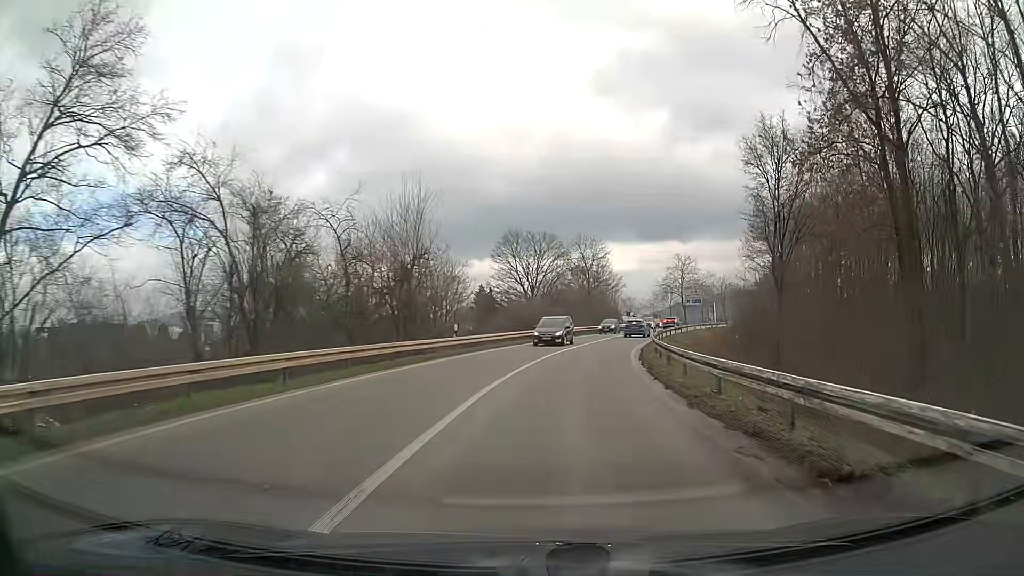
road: trunk_link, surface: asphalt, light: Day
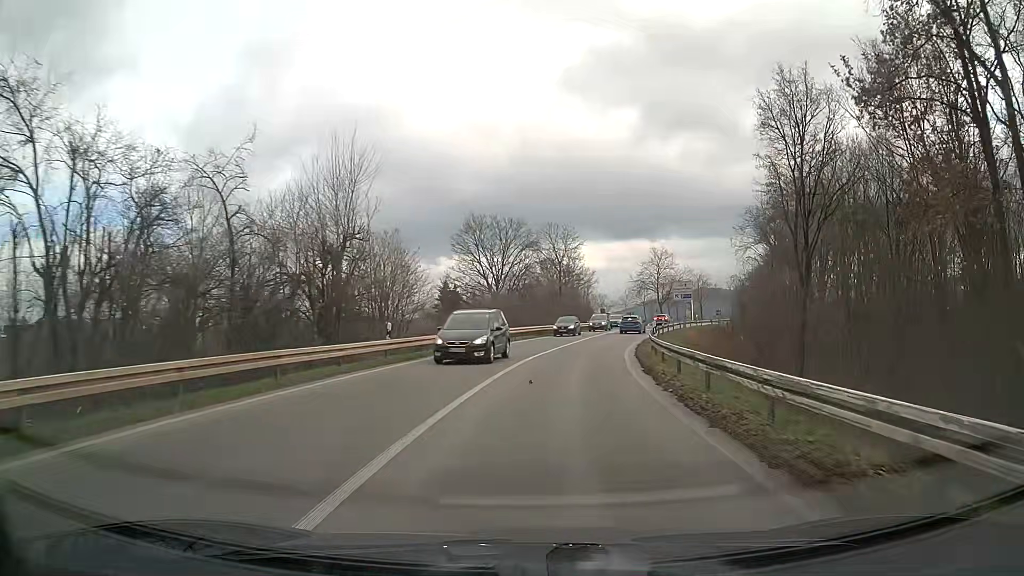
(+0.2, +7.9) m; +2°
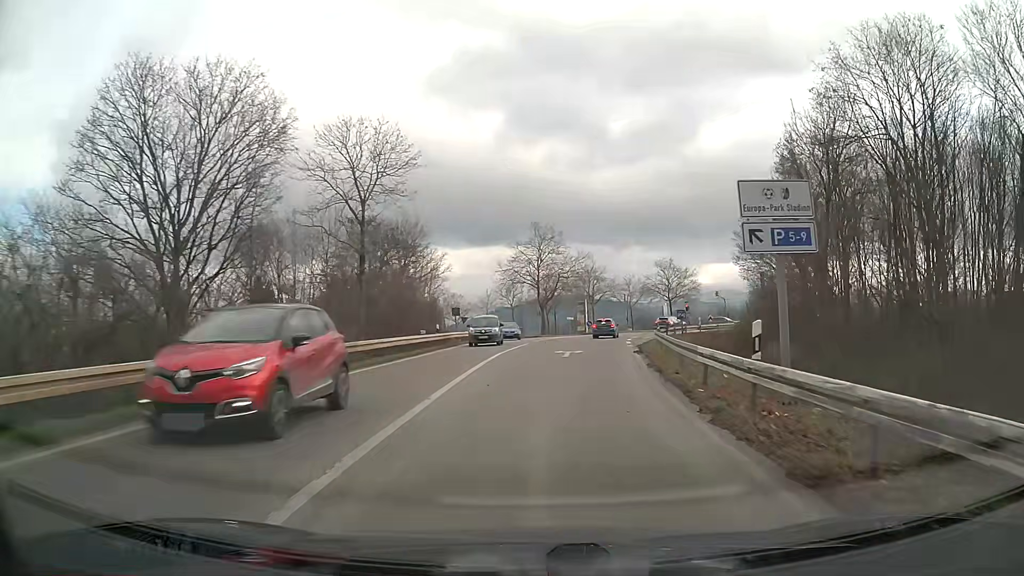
(+4.0, +39.3) m; +12°
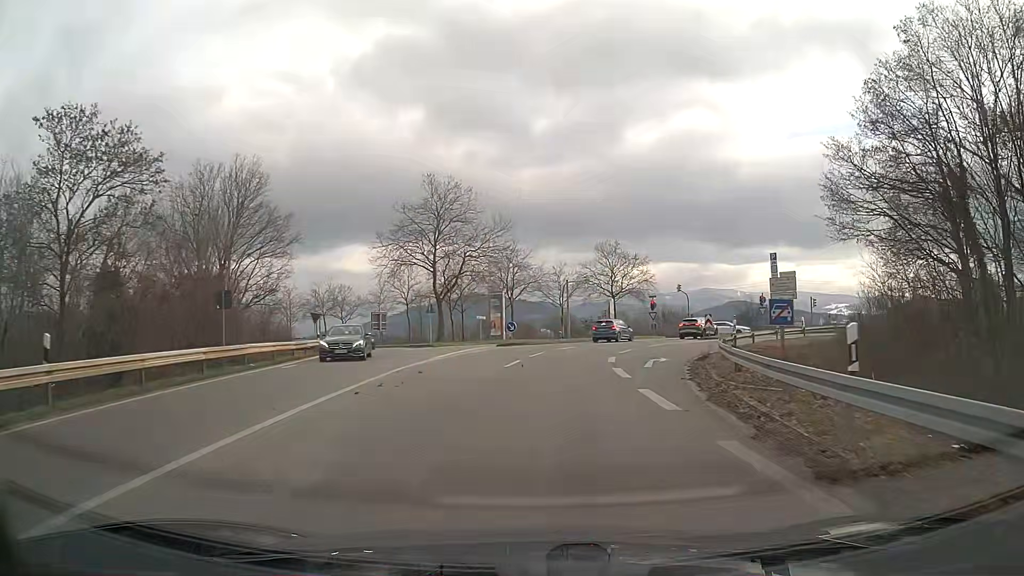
(+1.7, +27.1) m; +7°
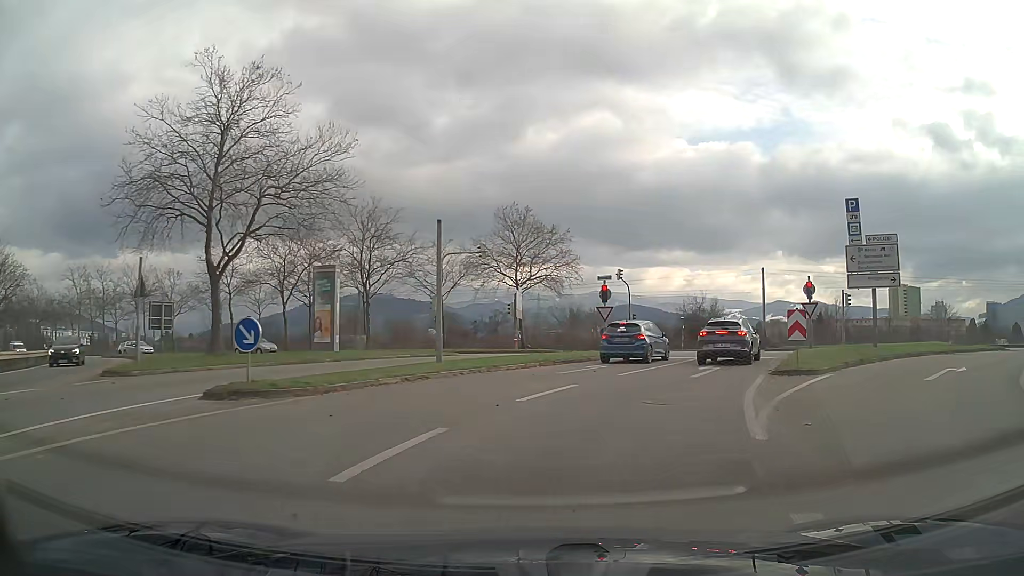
(+1.8, +26.8) m; +11°
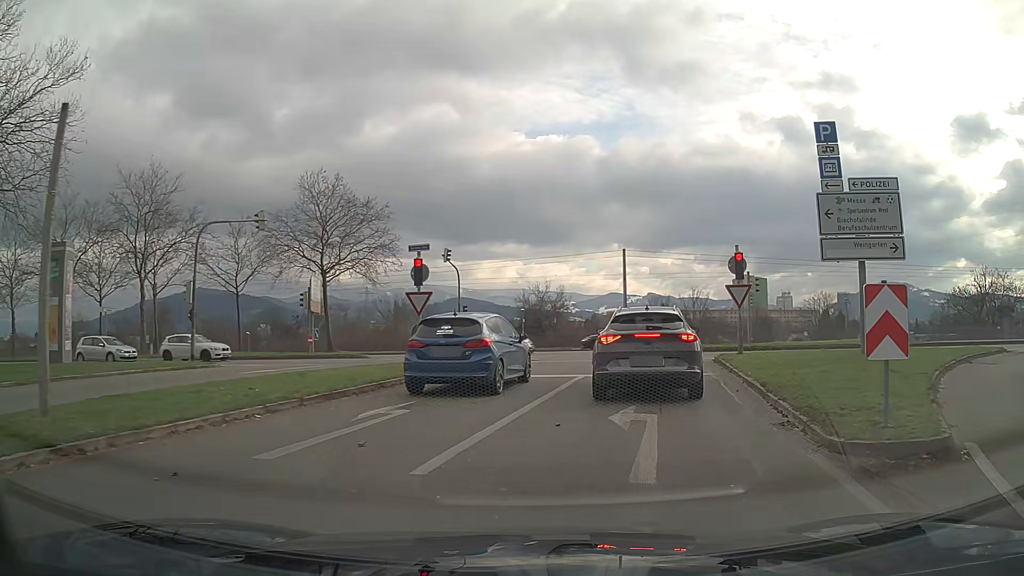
(+1.2, +10.7) m; +14°
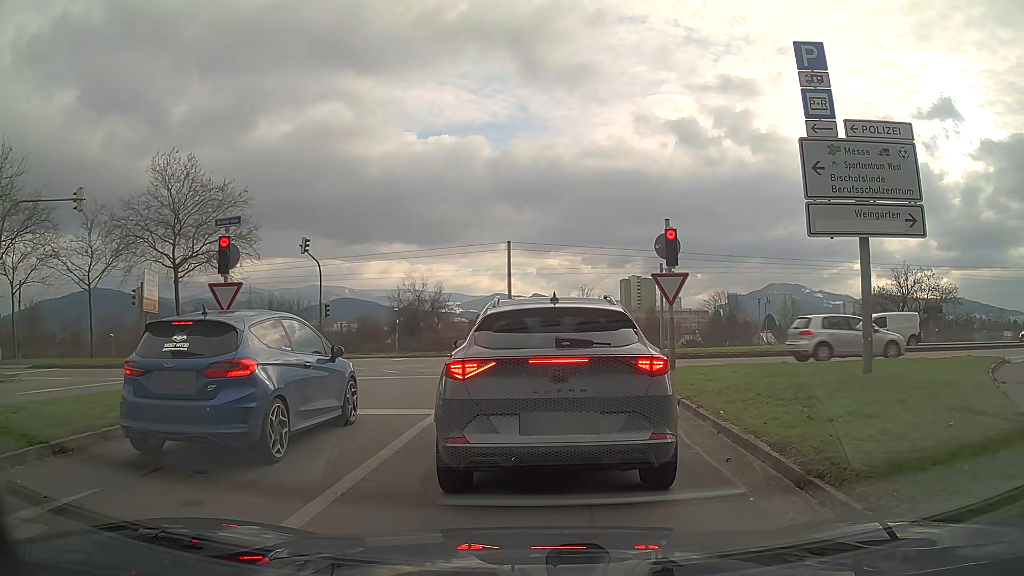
(+0.4, +5.5) m; +8°
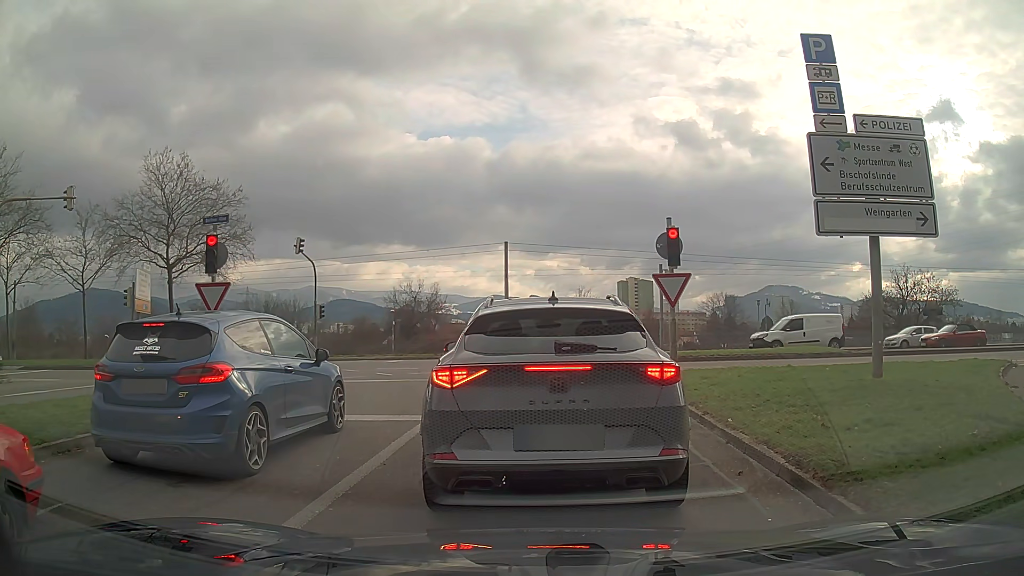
(0.0, +0.5) m; 0°
